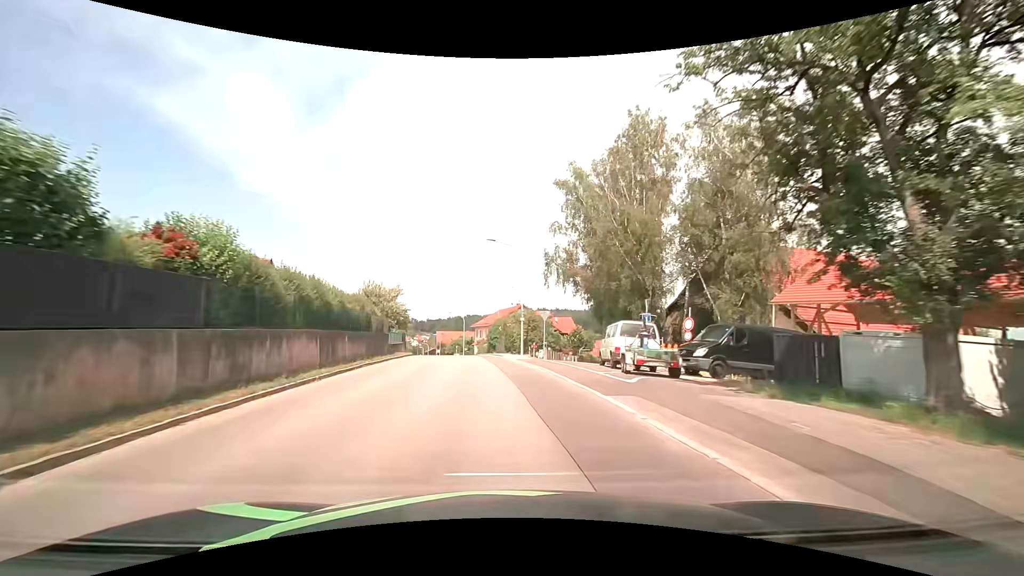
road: tertiary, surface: asphalt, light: Day
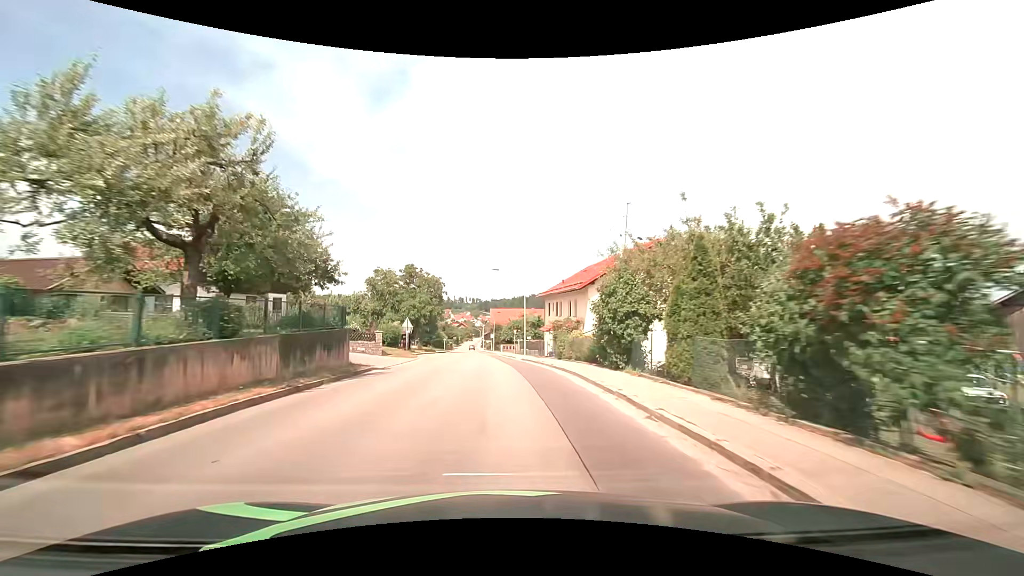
(-3.0, +39.2) m; -8°
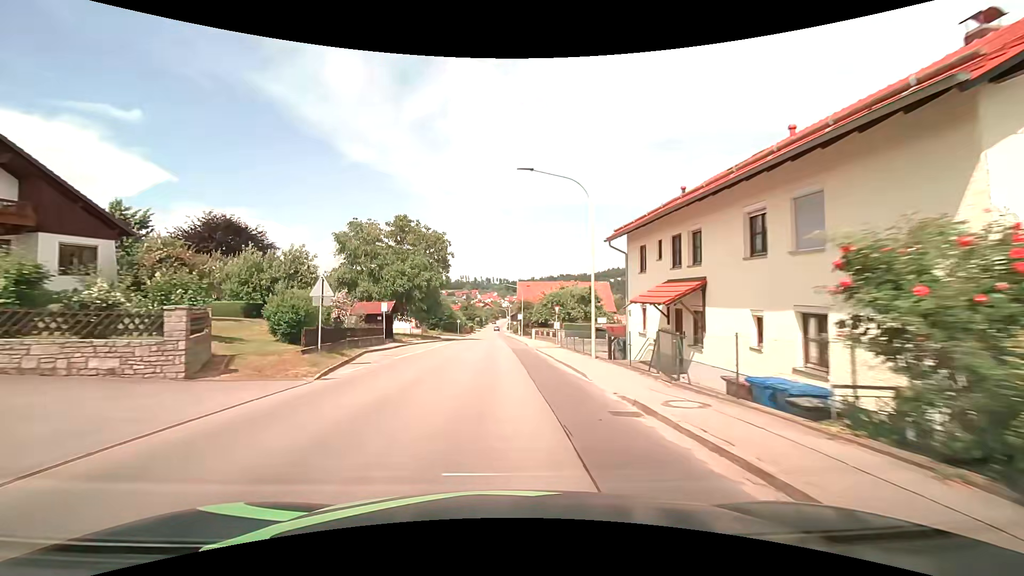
(-0.5, +23.9) m; -3°
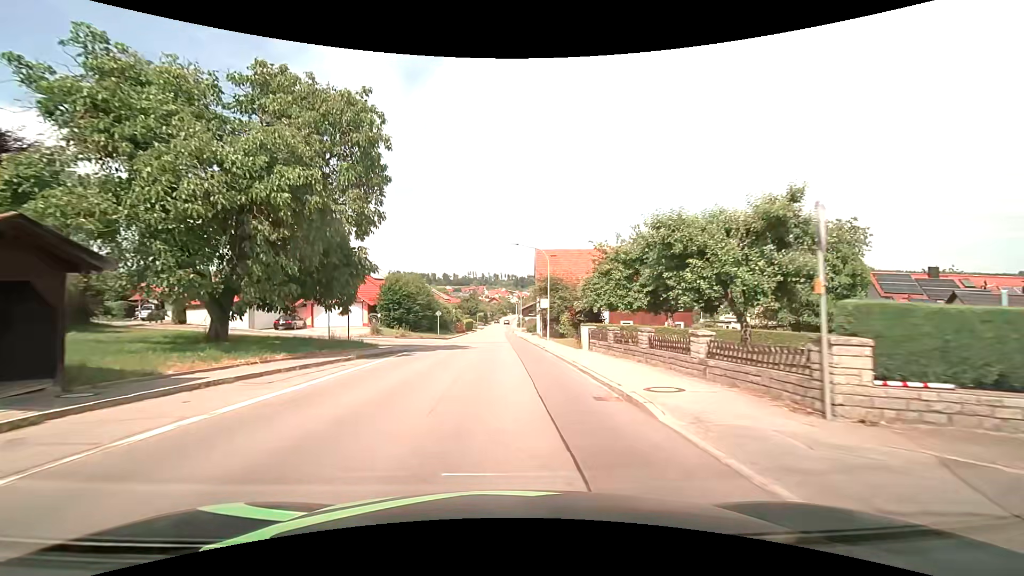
(-0.4, +31.5) m; -1°
(0, +10) (0, +20) (0, +30) (0, +40) (0, +50) (-1, +60) (-1, +70) (-1, +80) (-1, +90) (-1, +100) m
